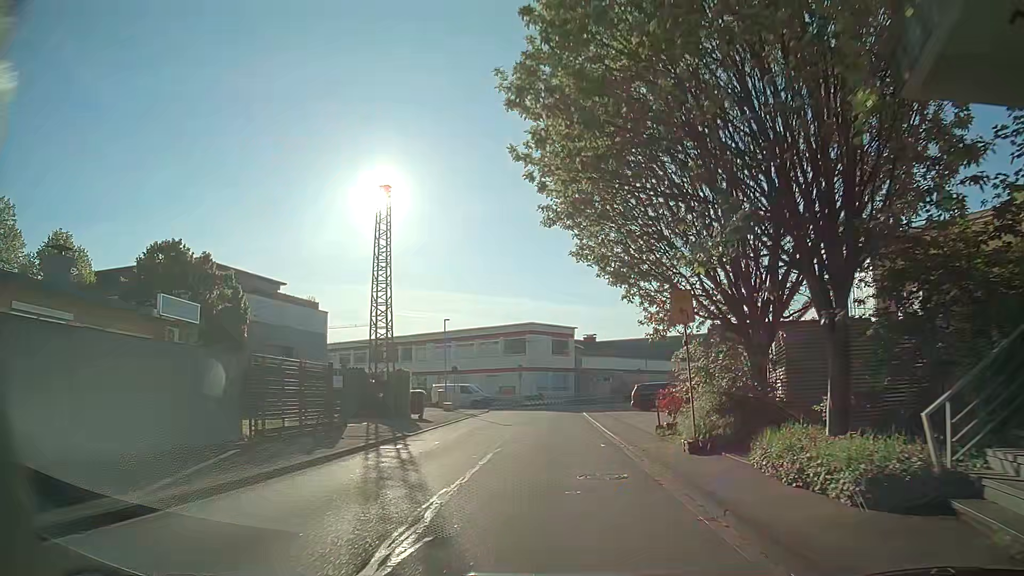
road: unclassified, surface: asphalt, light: Day
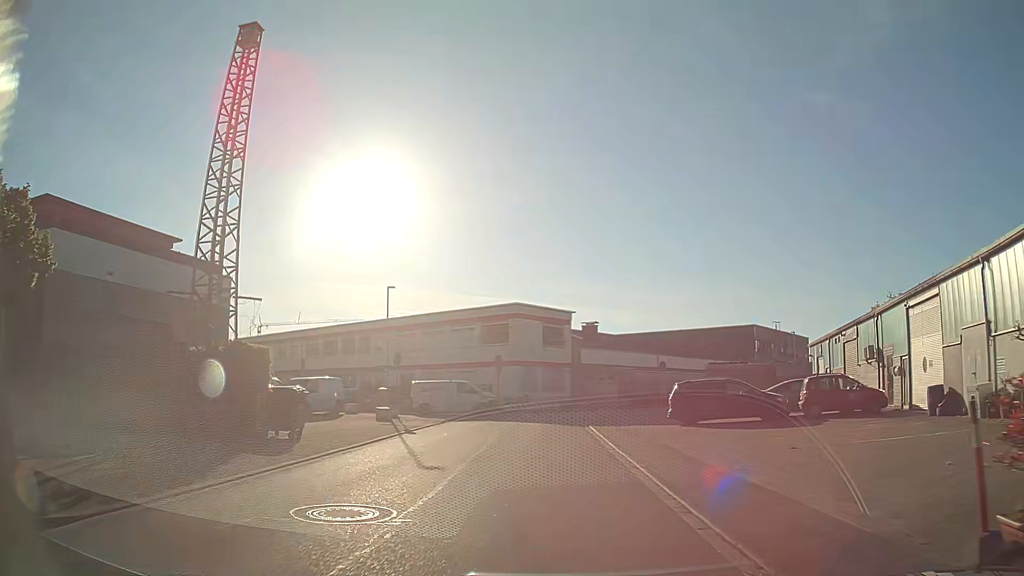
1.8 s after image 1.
(+0.1, +15.1) m; 0°
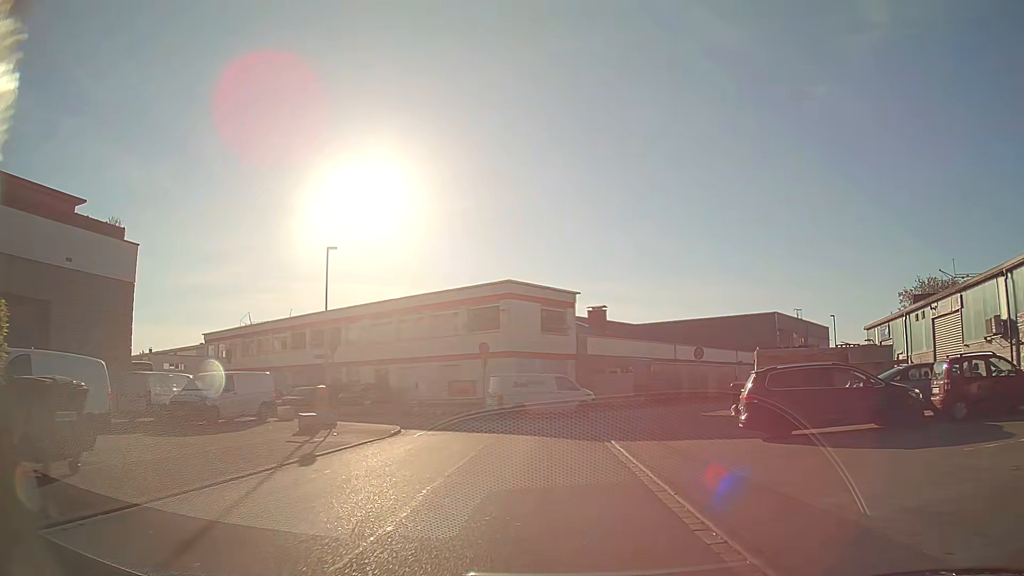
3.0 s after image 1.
(+0.1, +9.4) m; +1°
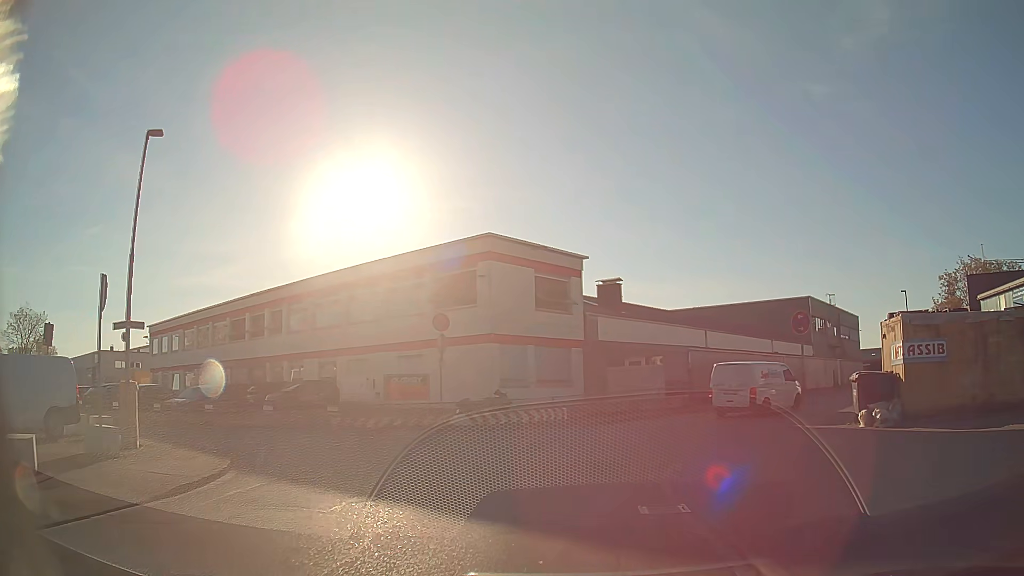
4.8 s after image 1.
(-0.1, +12.3) m; 0°
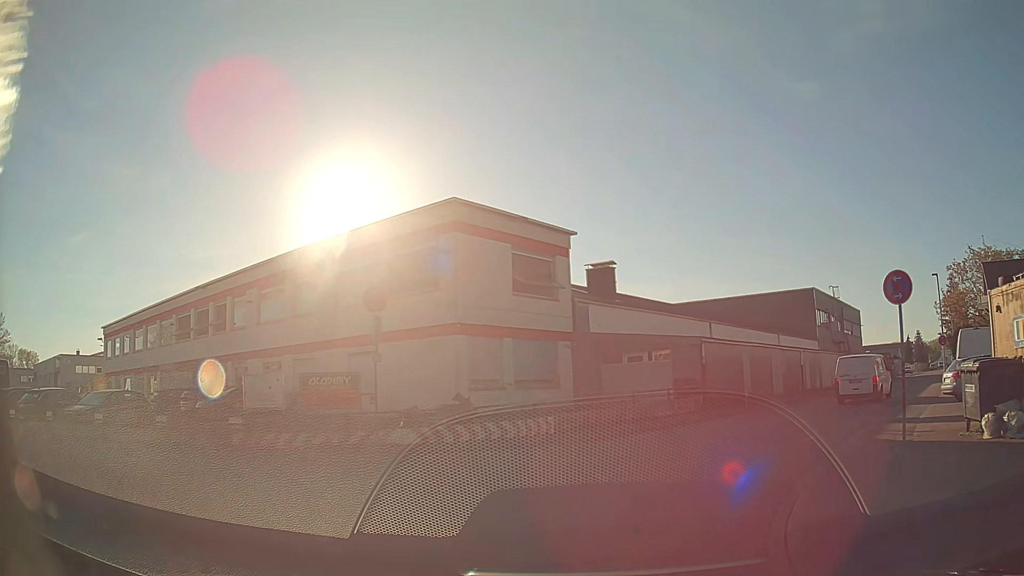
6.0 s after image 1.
(+0.1, +5.8) m; +1°
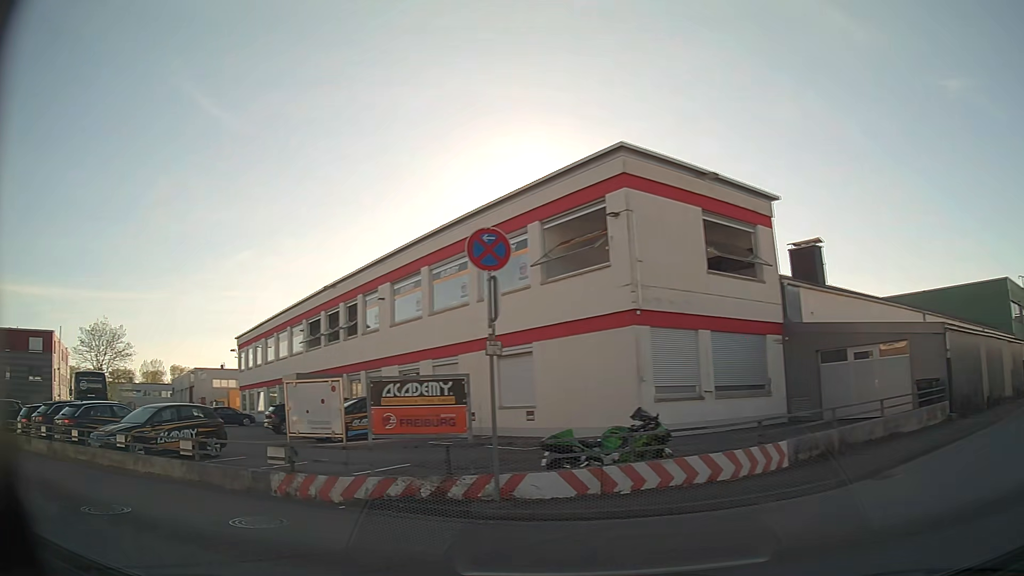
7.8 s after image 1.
(-0.4, +6.4) m; -17°
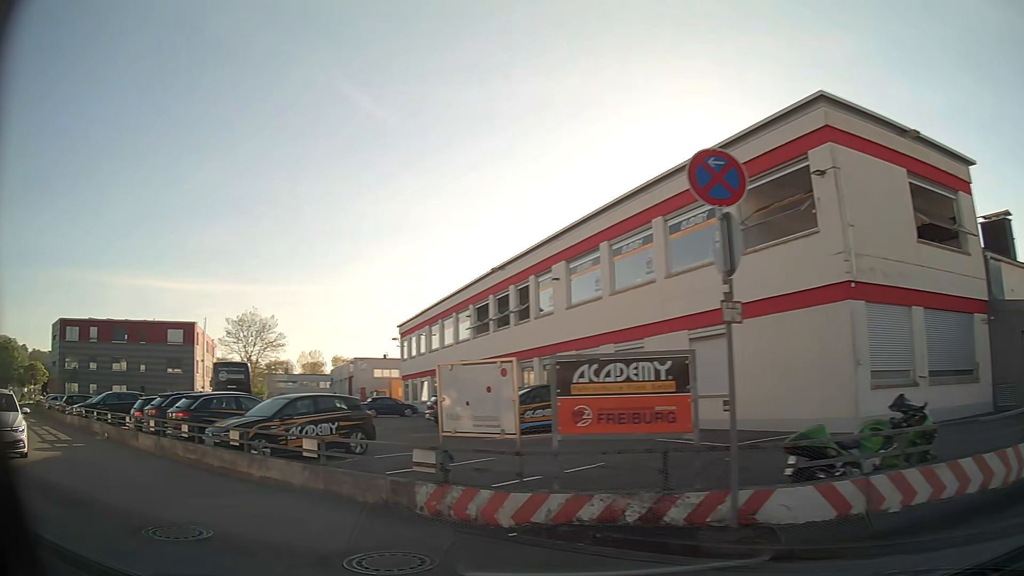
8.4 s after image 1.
(-0.3, +2.5) m; -15°
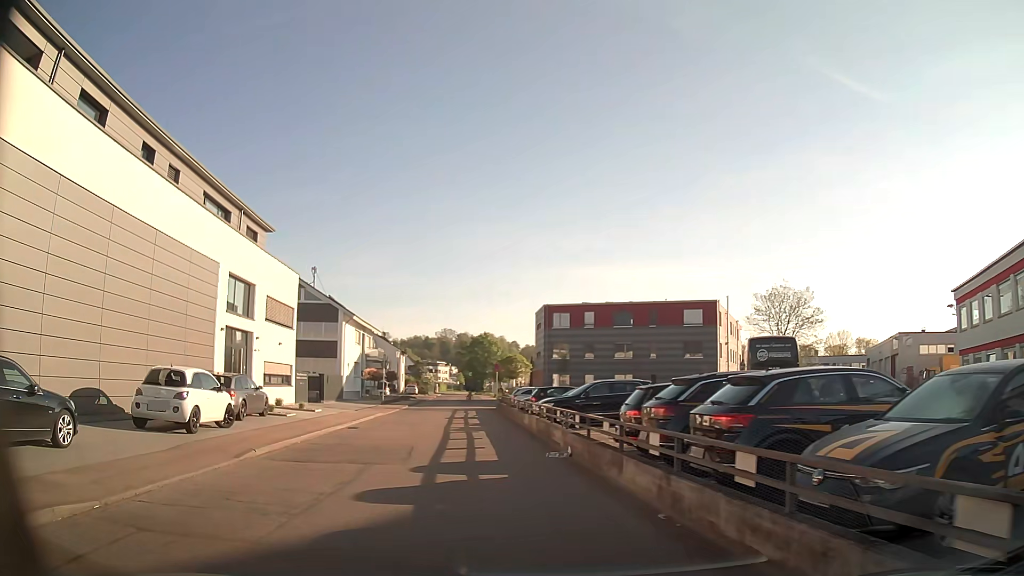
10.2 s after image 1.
(-3.9, +8.6) m; -43°
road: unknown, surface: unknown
